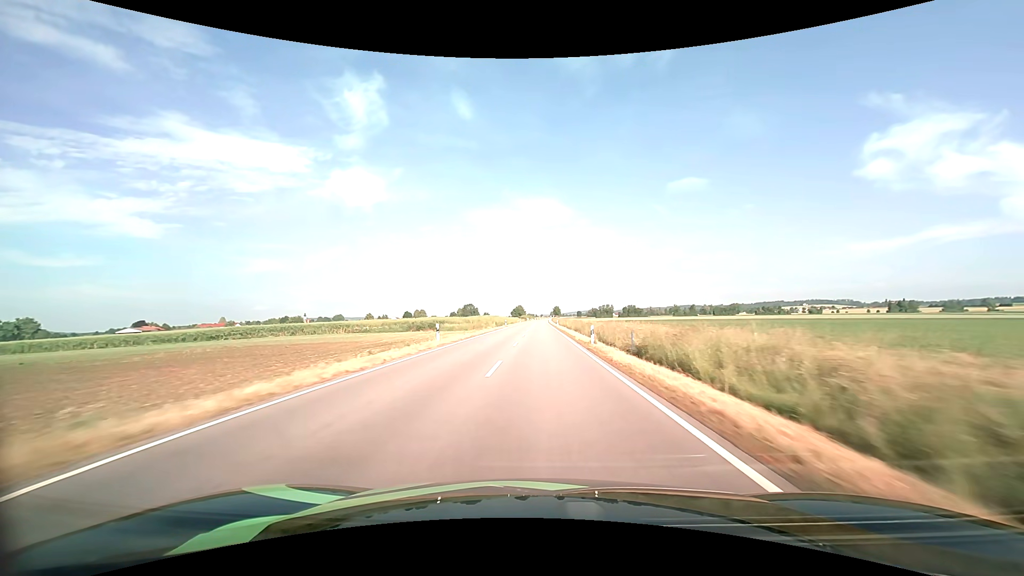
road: tertiary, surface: asphalt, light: Day
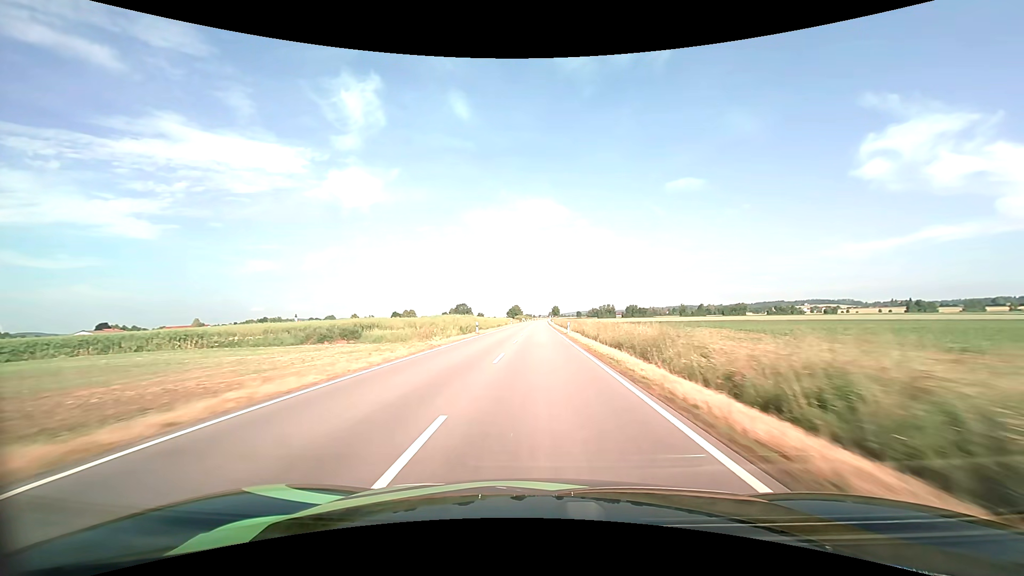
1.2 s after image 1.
(+0.1, +32.5) m; 0°
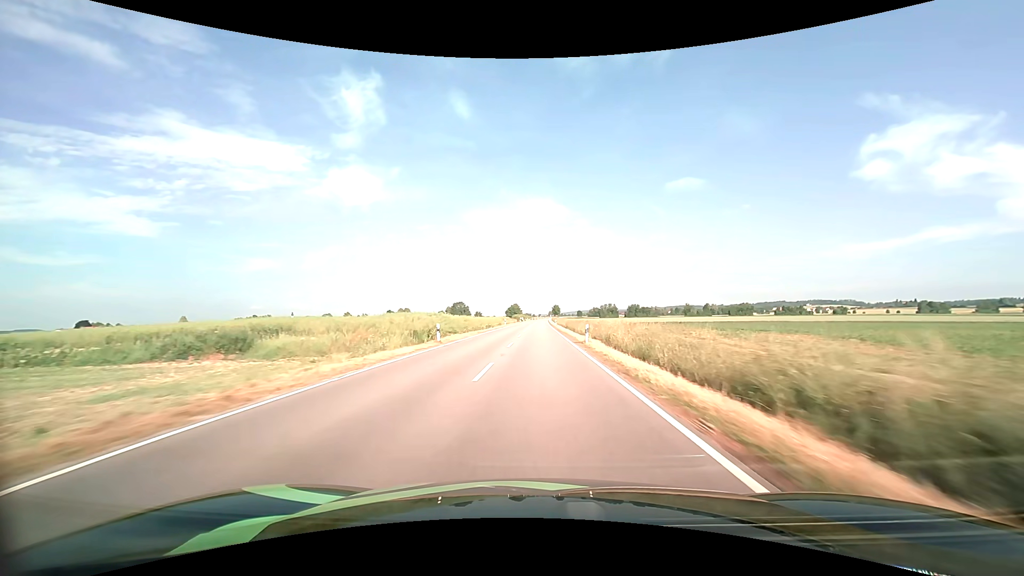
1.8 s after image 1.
(0.0, +16.3) m; 0°
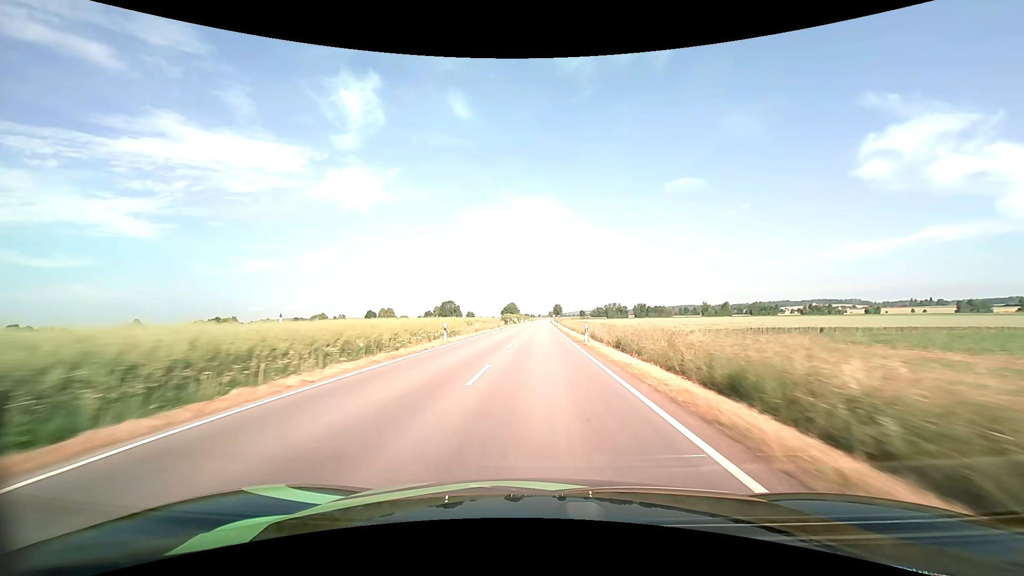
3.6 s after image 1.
(0.0, +48.8) m; 0°
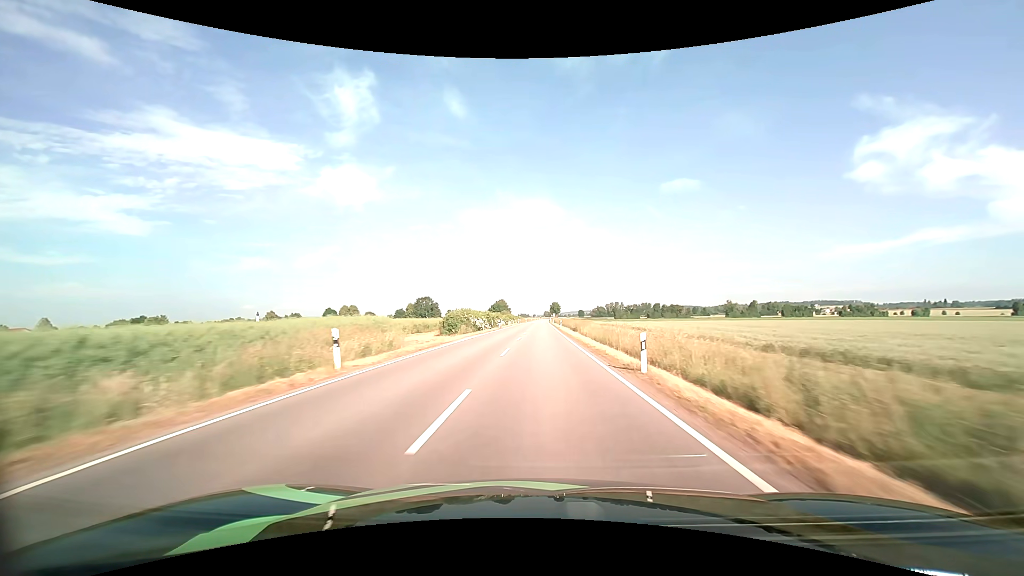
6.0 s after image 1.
(+0.3, +64.7) m; +1°
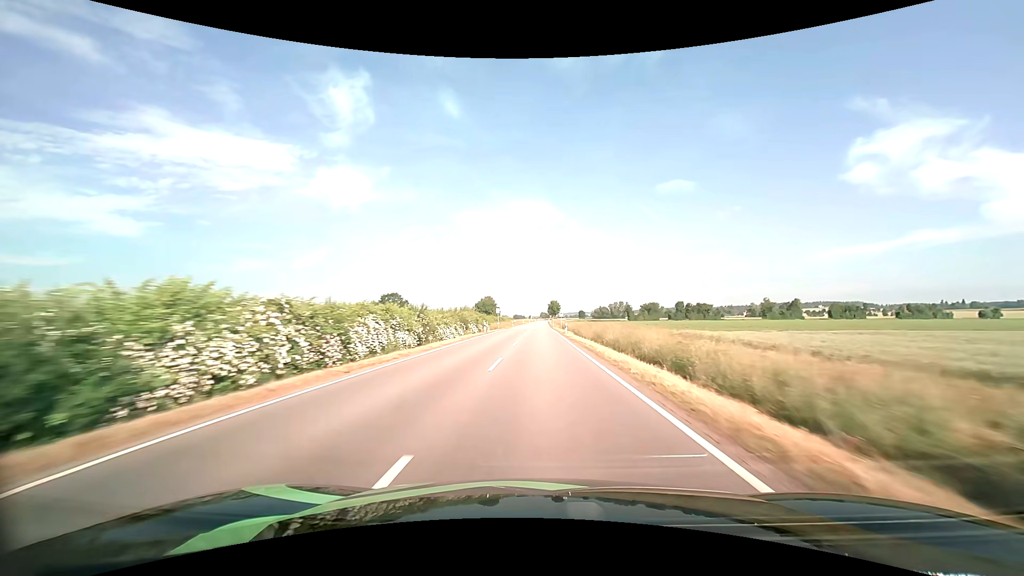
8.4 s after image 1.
(+0.3, +64.2) m; 0°
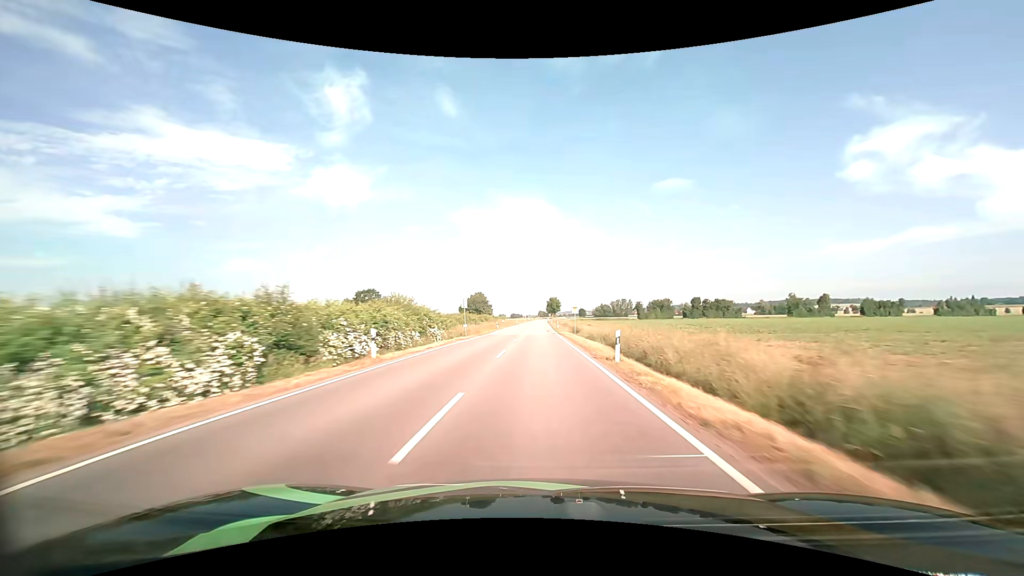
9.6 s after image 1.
(+0.1, +32.2) m; 0°
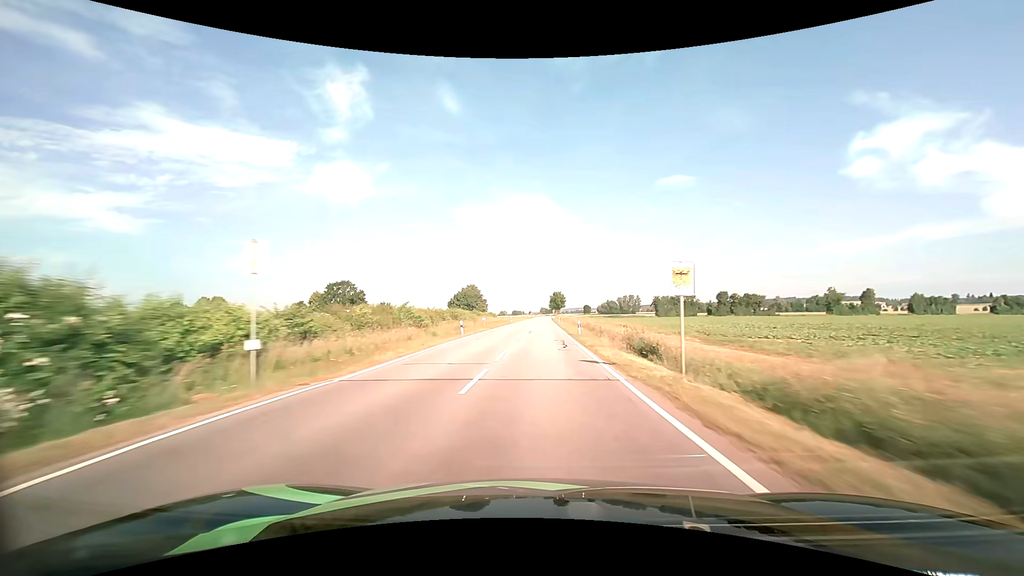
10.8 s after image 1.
(-0.1, +32.1) m; 0°
(0, +10) (0, +20) (0, +30) (0, +40) (0, +50) (0, +60) (+1, +70) (+1, +80) (+1, +90) (+1, +100) m
